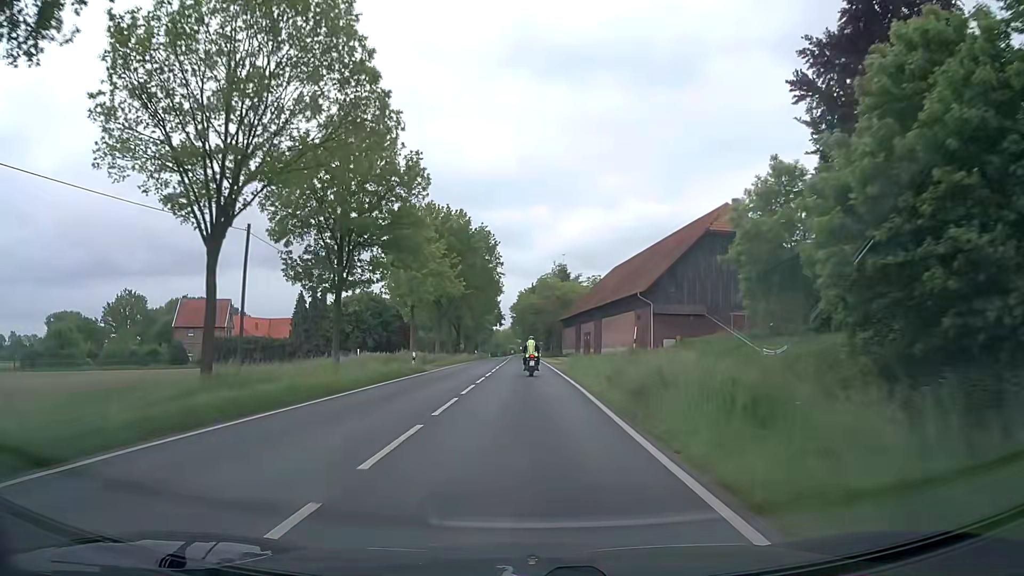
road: secondary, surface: asphalt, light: Day
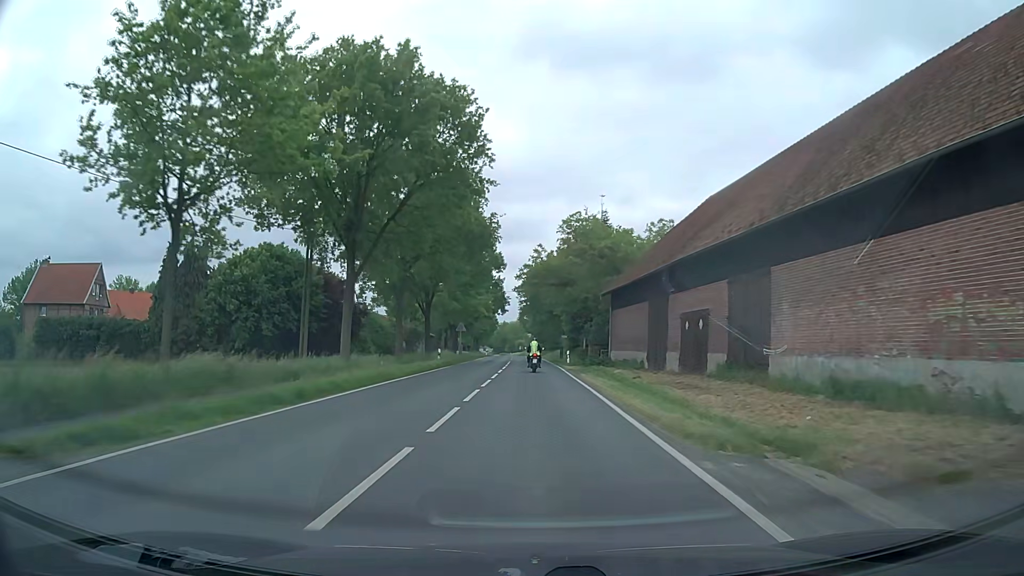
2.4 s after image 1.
(-0.3, +41.5) m; -1°
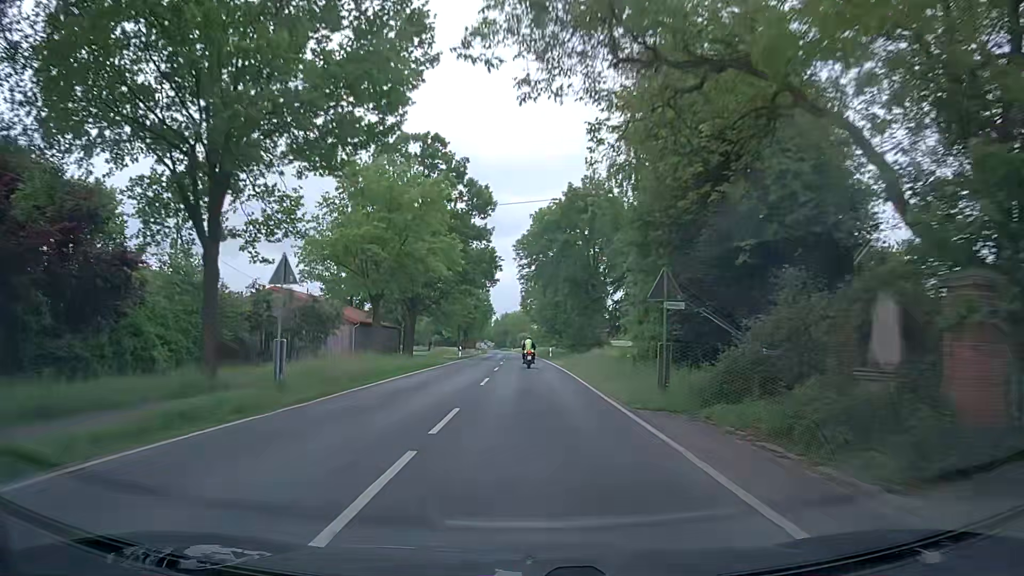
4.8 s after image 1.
(+0.2, +45.1) m; -1°
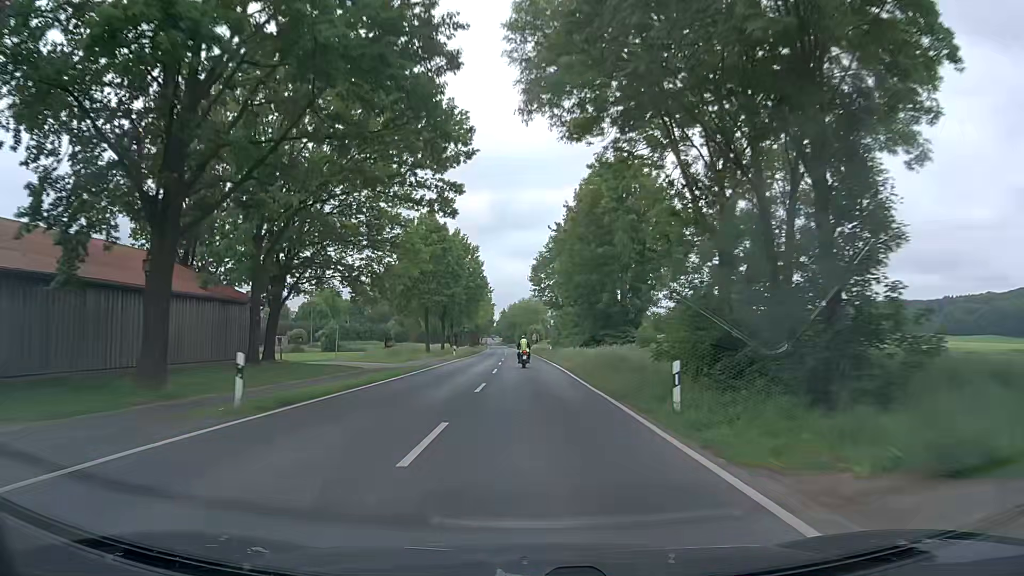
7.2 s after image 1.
(-0.2, +47.8) m; -1°
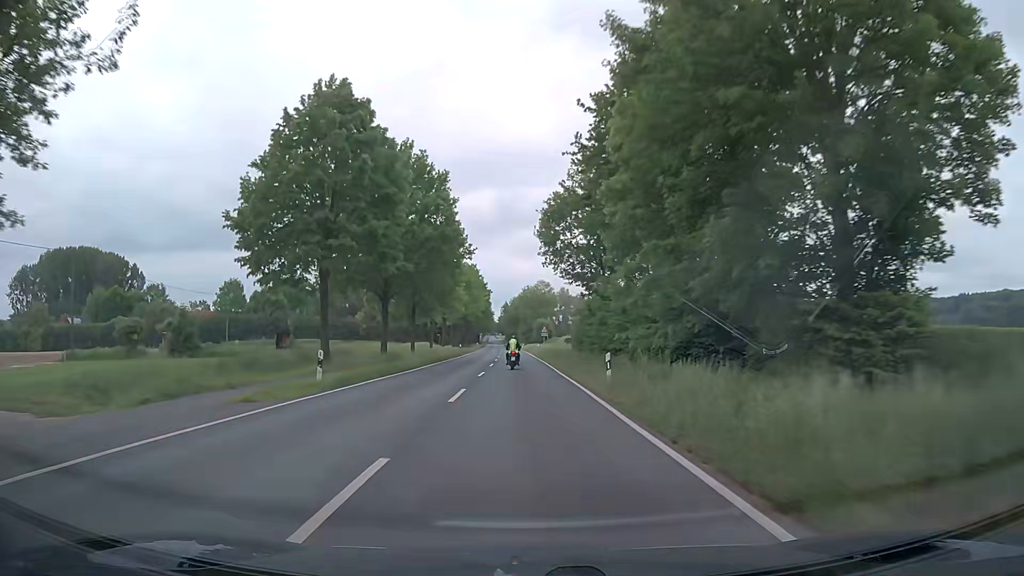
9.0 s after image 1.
(-0.1, +37.3) m; 0°
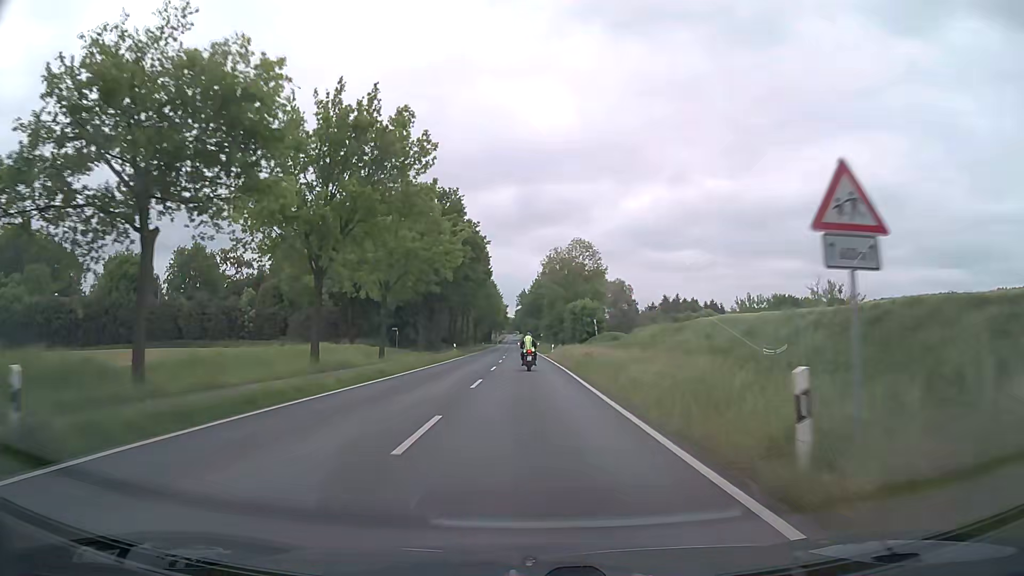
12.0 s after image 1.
(-1.2, +63.1) m; -2°
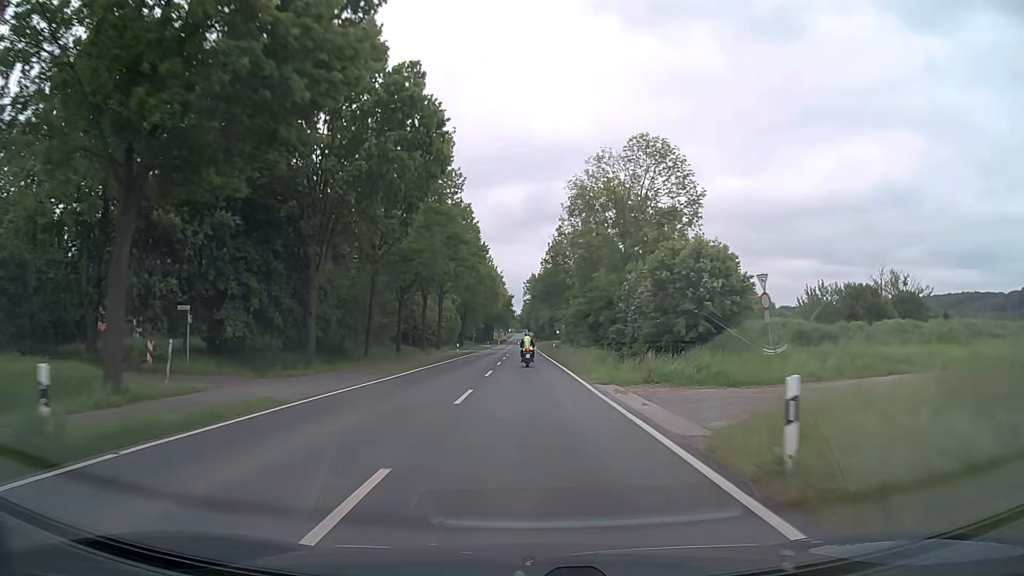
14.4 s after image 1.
(-0.4, +49.5) m; -1°
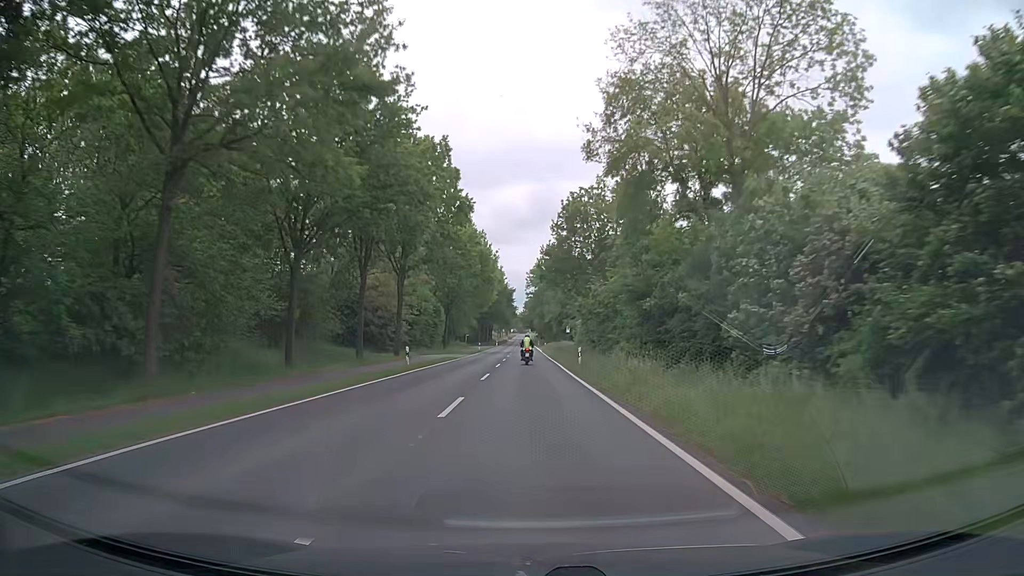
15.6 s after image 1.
(0.0, +25.0) m; 0°
(0, +10) (0, +20) (0, +30) (0, +40) (0, +50) (0, +60) (-1, +70) (-1, +80) (-1, +90) (-1, +100) m
